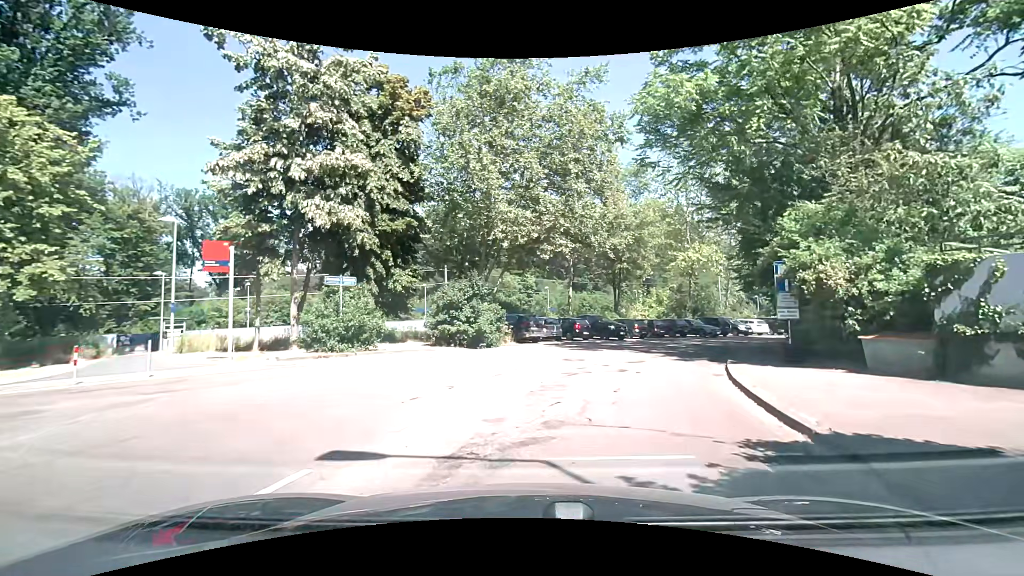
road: residential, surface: asphalt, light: Day
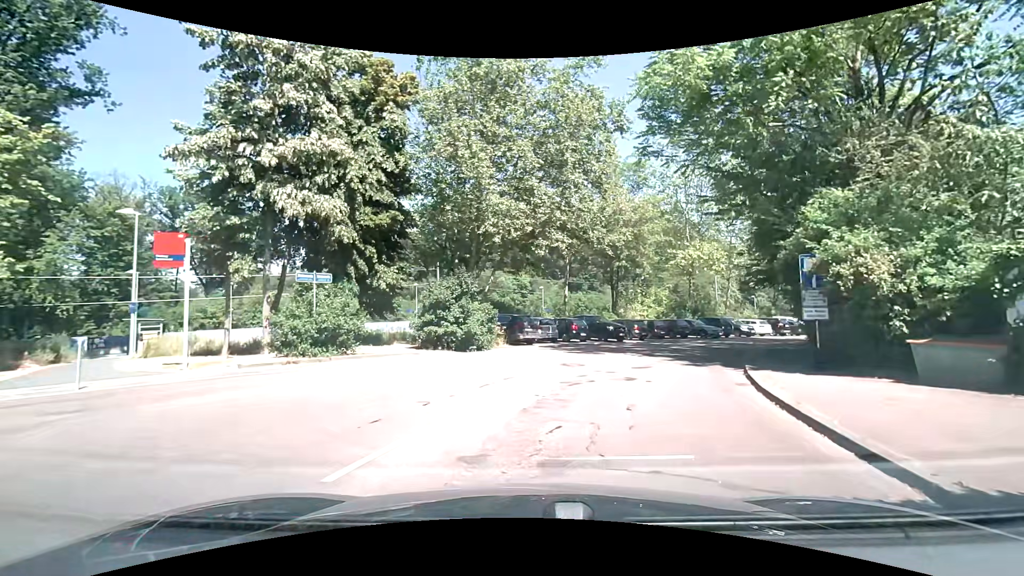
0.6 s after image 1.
(0.0, +1.8) m; +2°
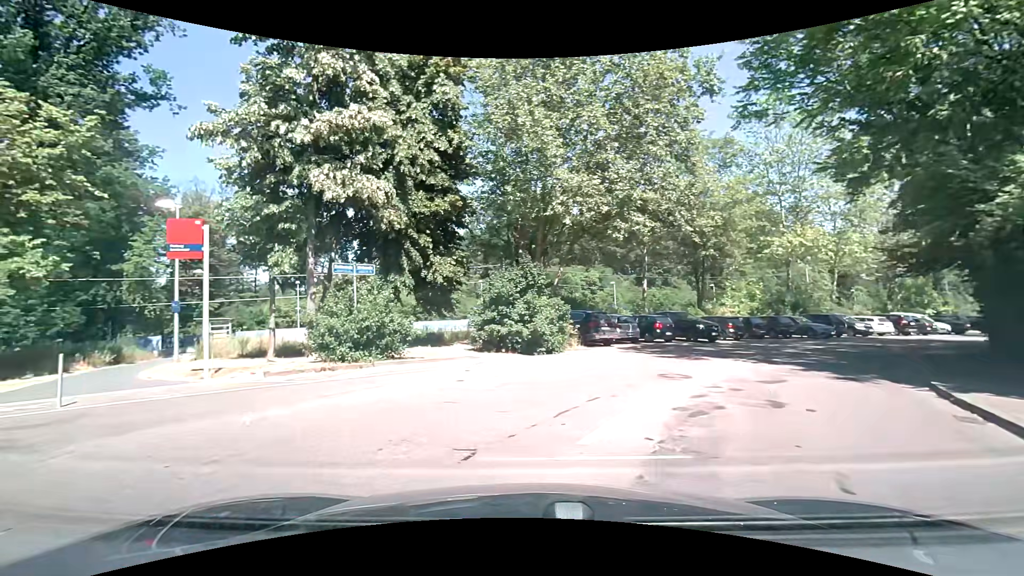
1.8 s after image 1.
(-0.2, +3.2) m; -8°
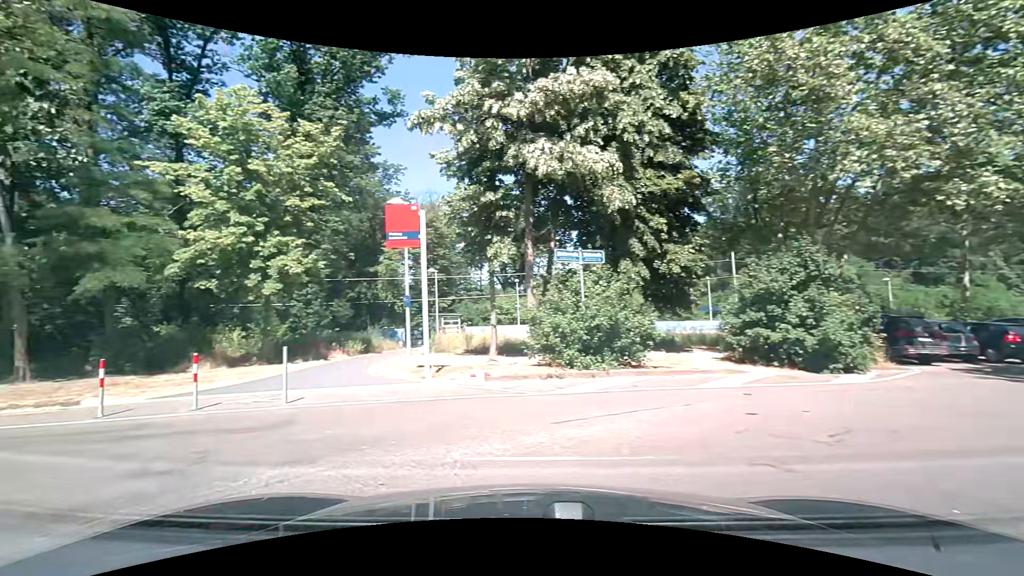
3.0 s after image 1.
(-0.7, +3.1) m; -25°
